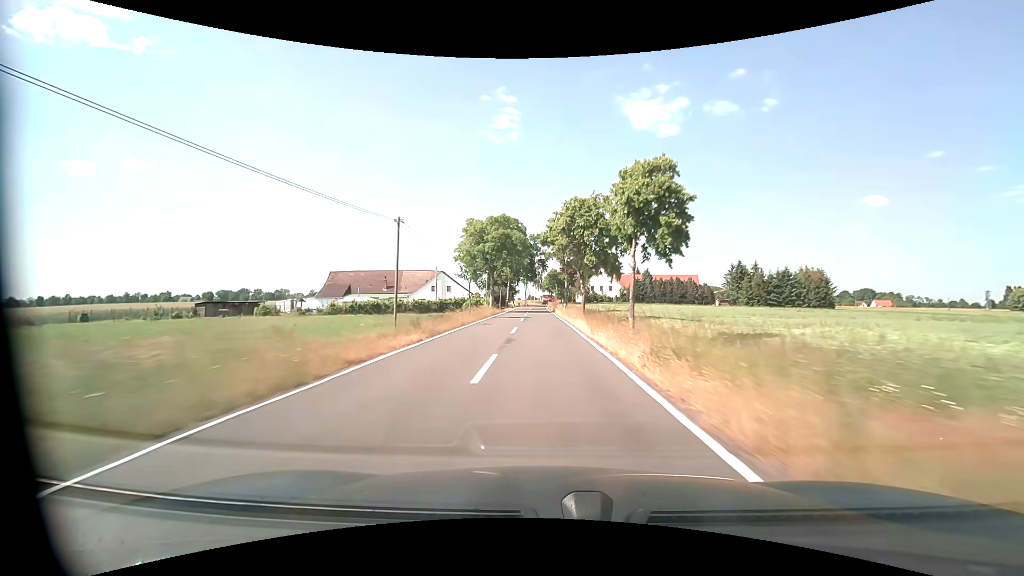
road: tertiary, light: Day
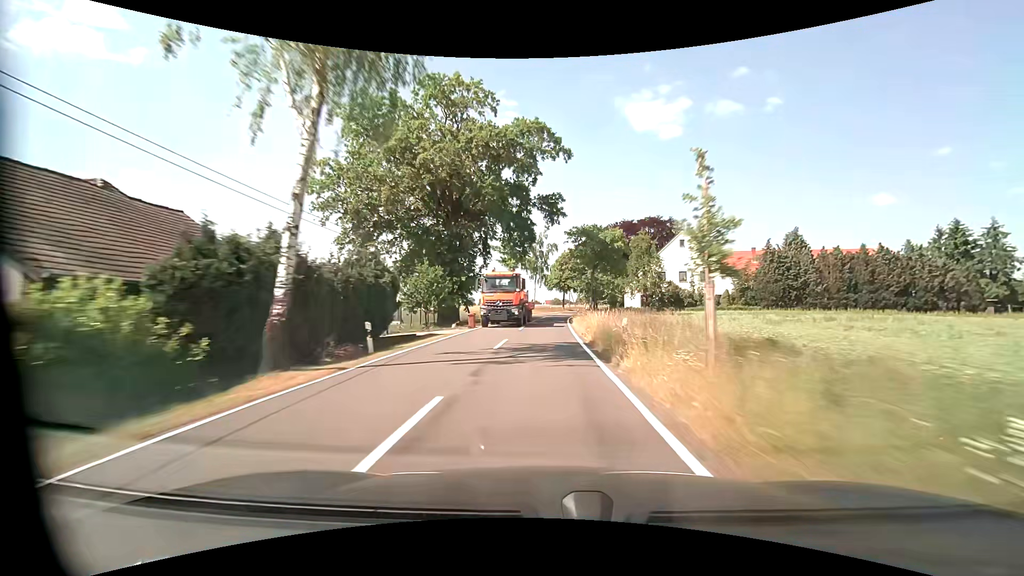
(-1.2, +76.4) m; -1°
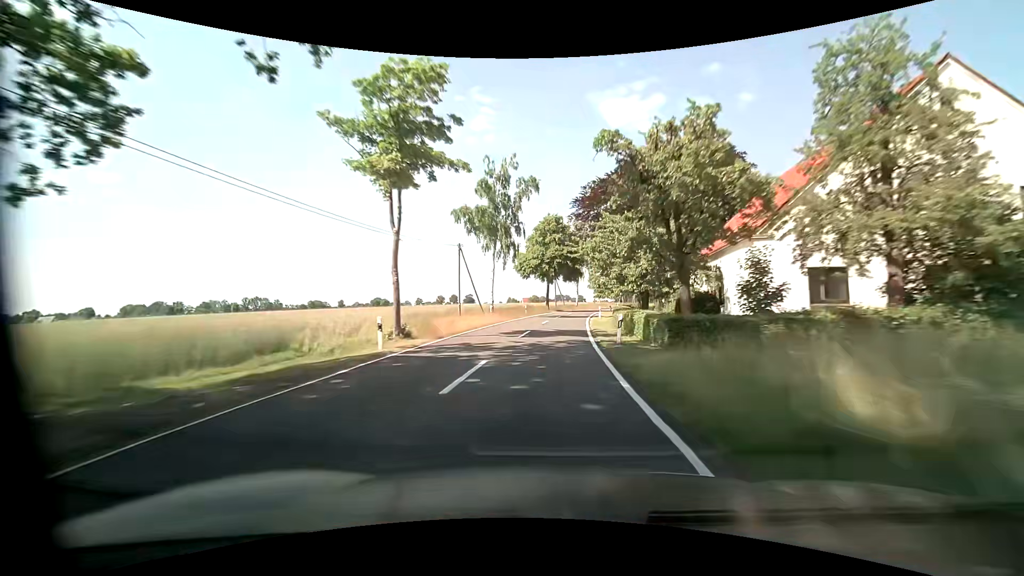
(+0.6, +43.7) m; +2°
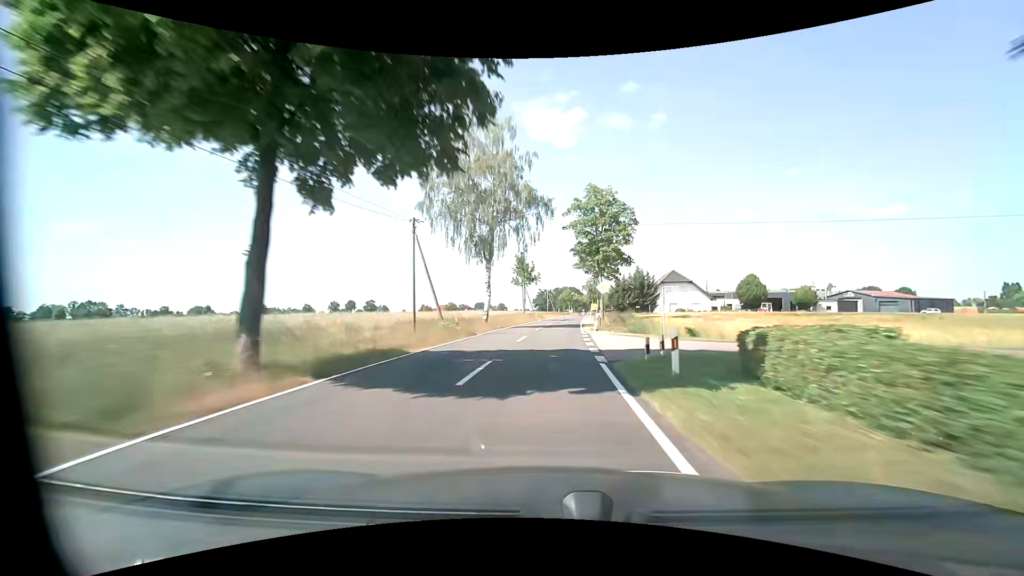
(+4.1, +58.3) m; +9°
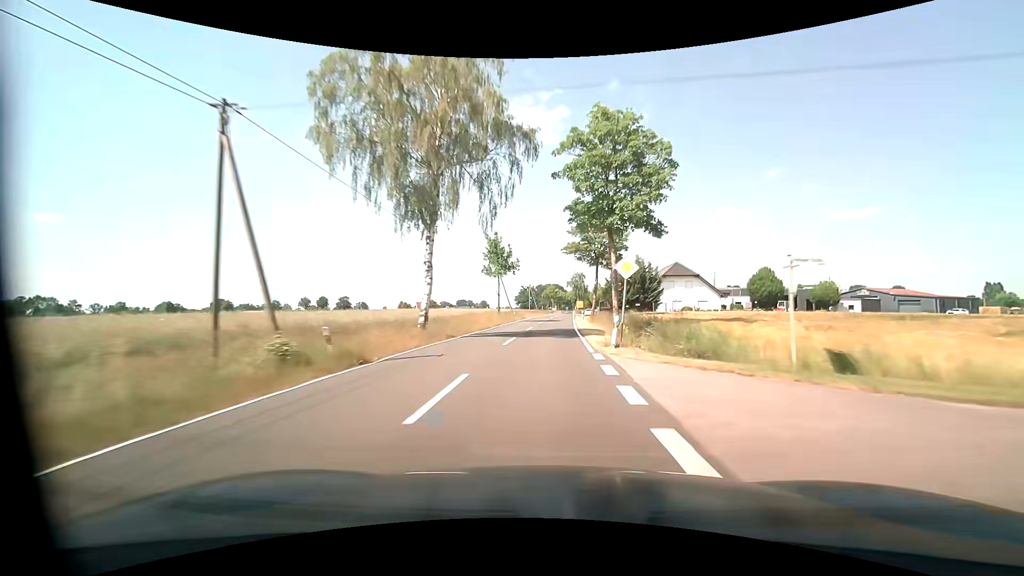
(+0.3, +14.7) m; +2°
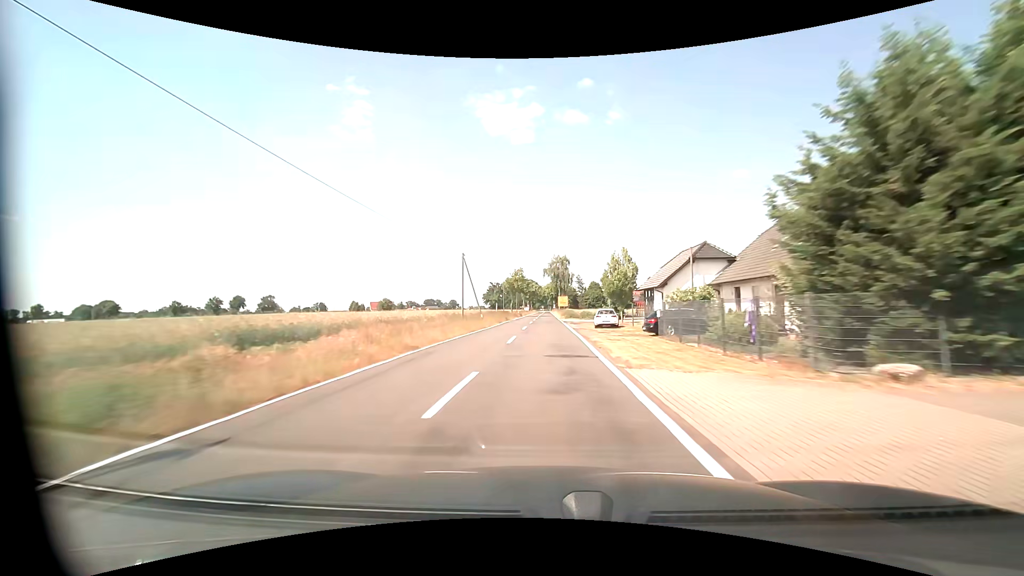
(+2.2, +59.6) m; +3°
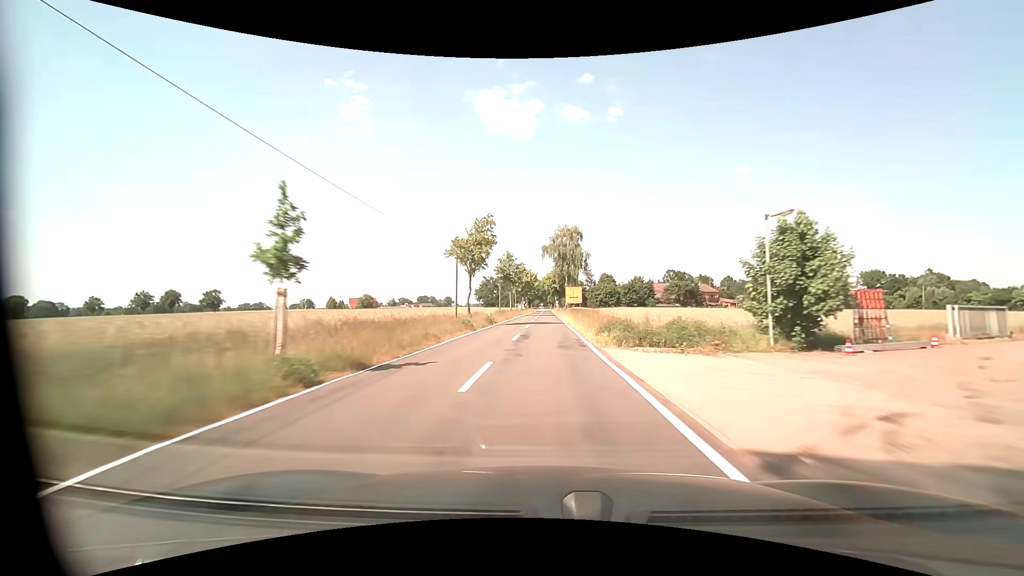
(+0.1, +45.5) m; 0°
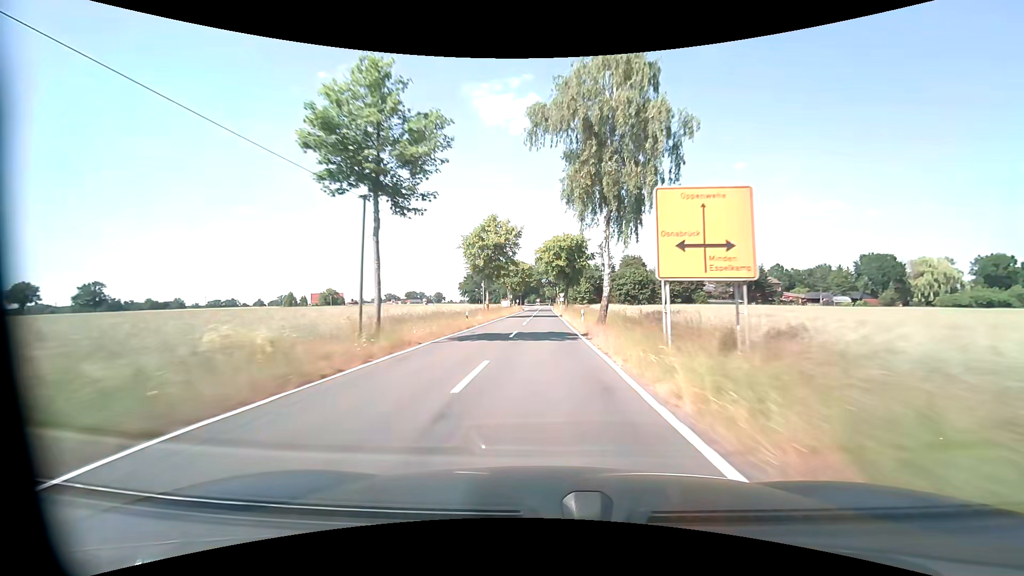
(+0.3, +60.1) m; 0°
(0, +10) (0, +20) (0, +30) (0, +40) (0, +50) (0, +60) (0, +70) (0, +80) (0, +90) (0, +100) m
